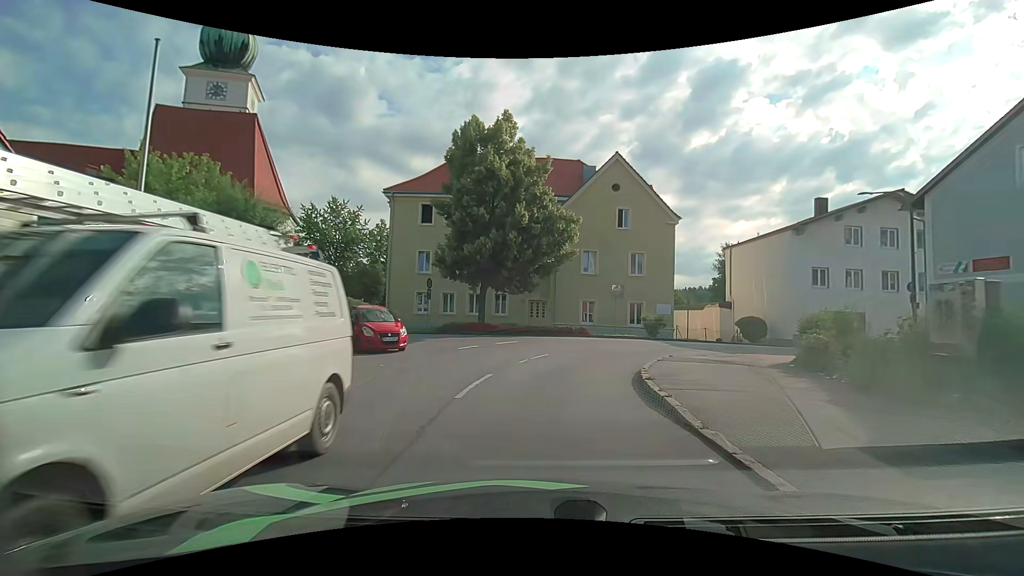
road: unclassified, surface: asphalt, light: Day
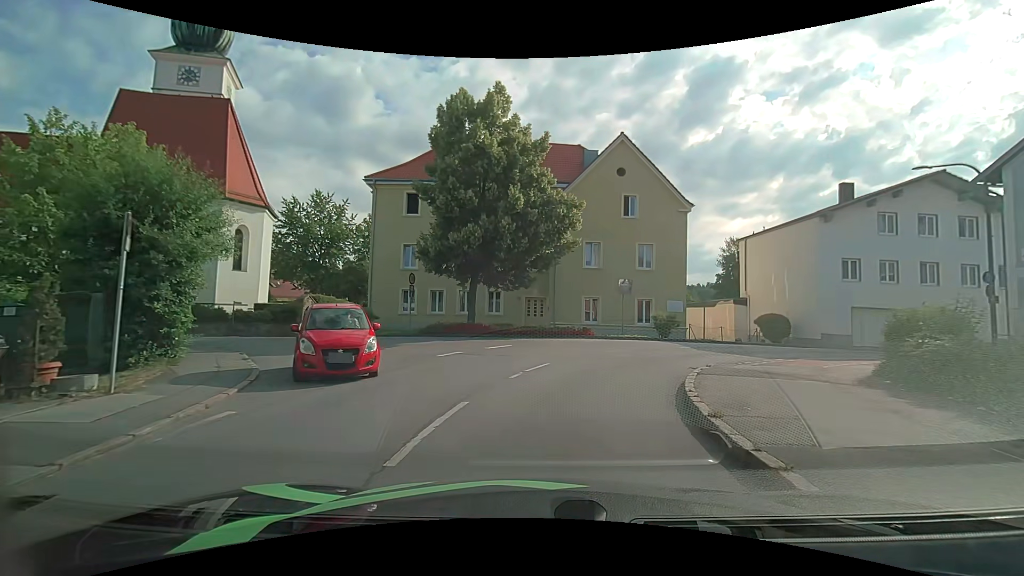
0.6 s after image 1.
(0.0, +3.5) m; 0°
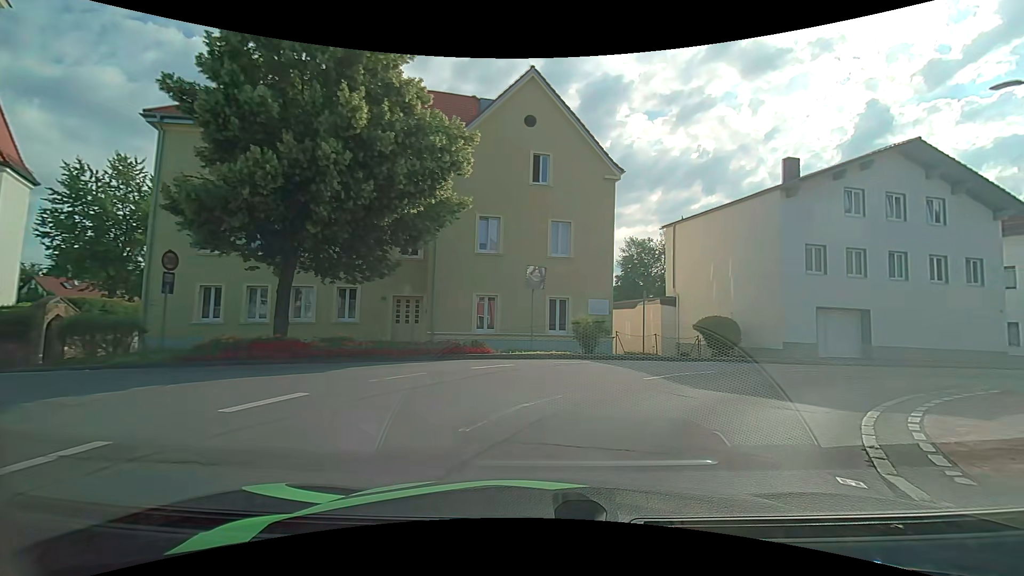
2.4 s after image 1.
(+0.7, +10.0) m; +11°
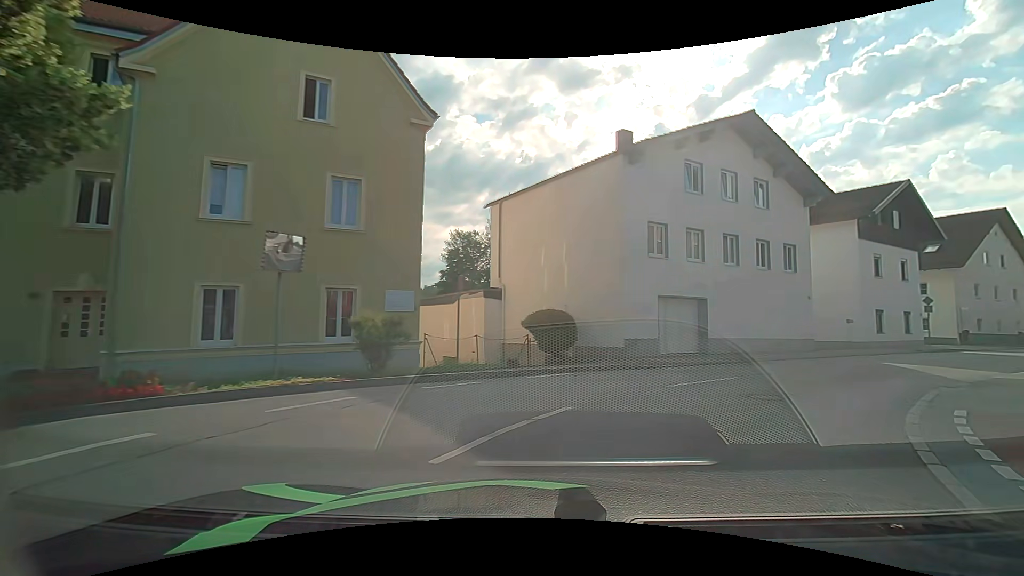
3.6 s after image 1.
(+1.2, +6.7) m; +20°
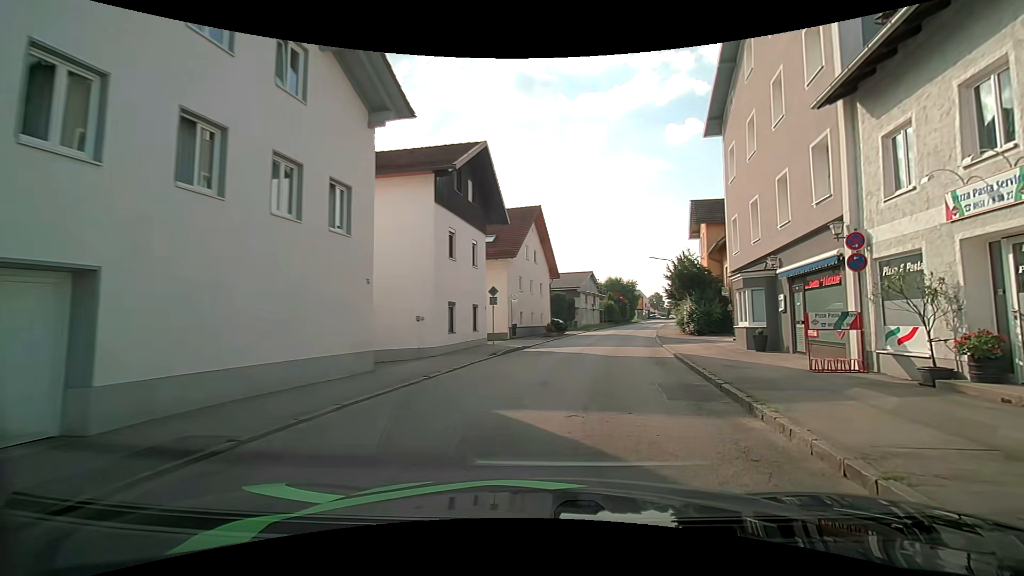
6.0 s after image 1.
(+5.2, +12.8) m; +46°
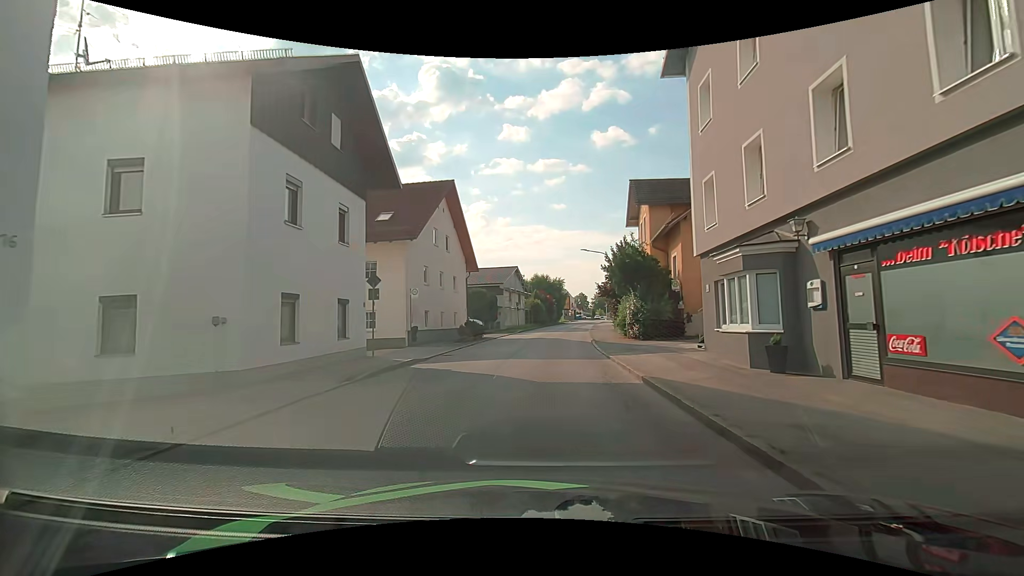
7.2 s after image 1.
(+0.8, +7.5) m; +8°
